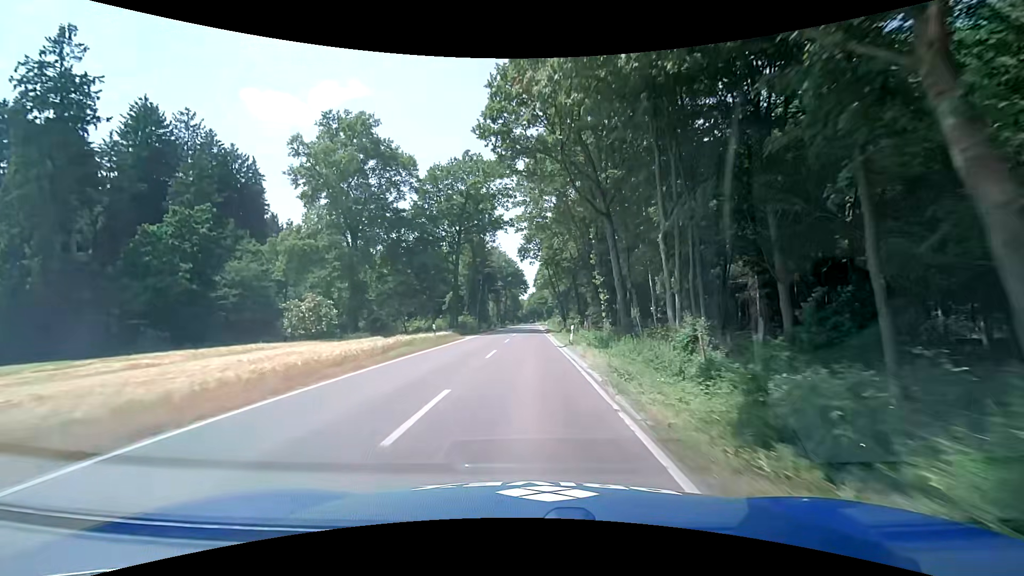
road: tertiary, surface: asphalt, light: Day
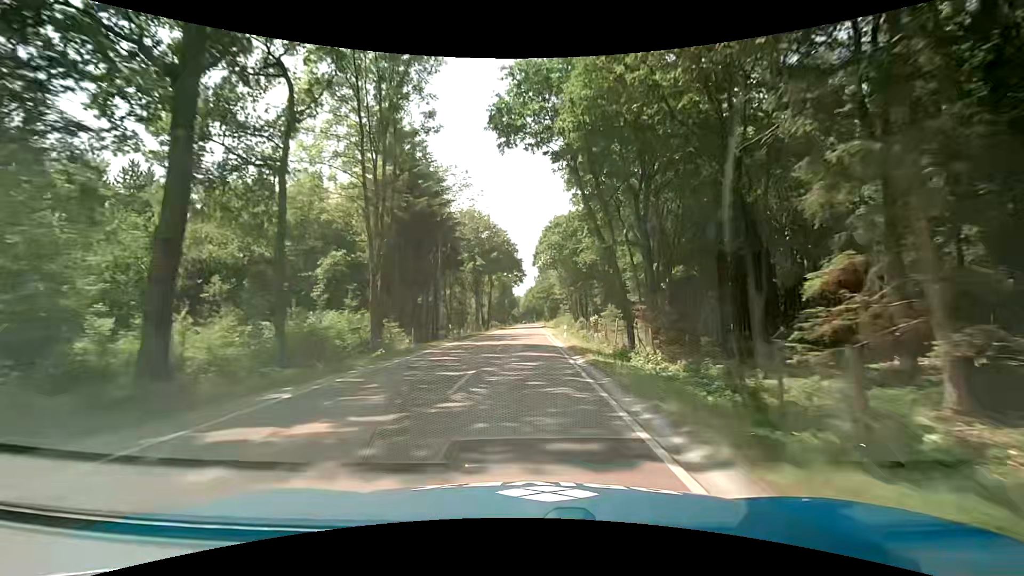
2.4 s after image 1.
(+0.1, +44.4) m; -1°
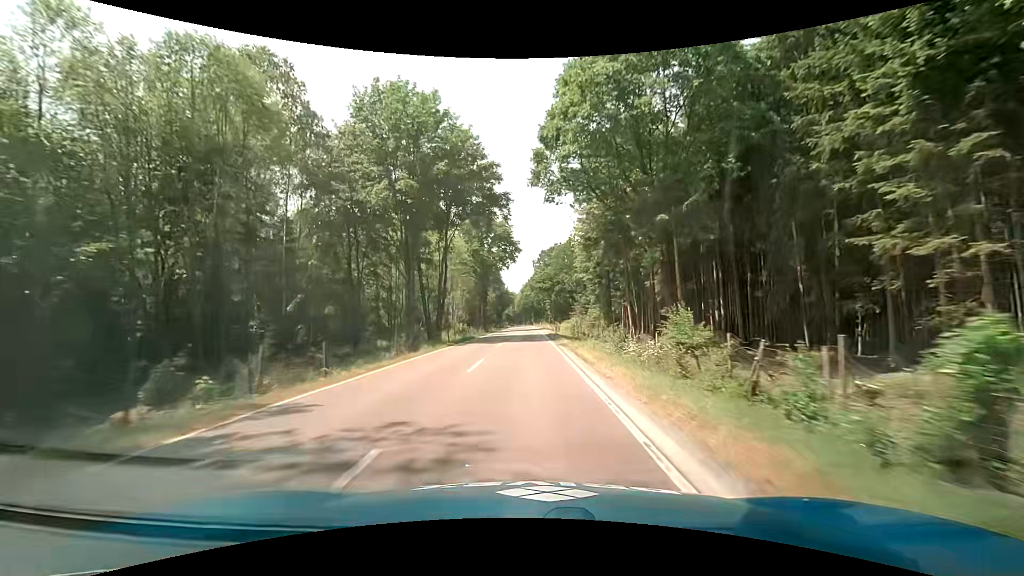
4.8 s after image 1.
(+0.8, +43.8) m; +1°
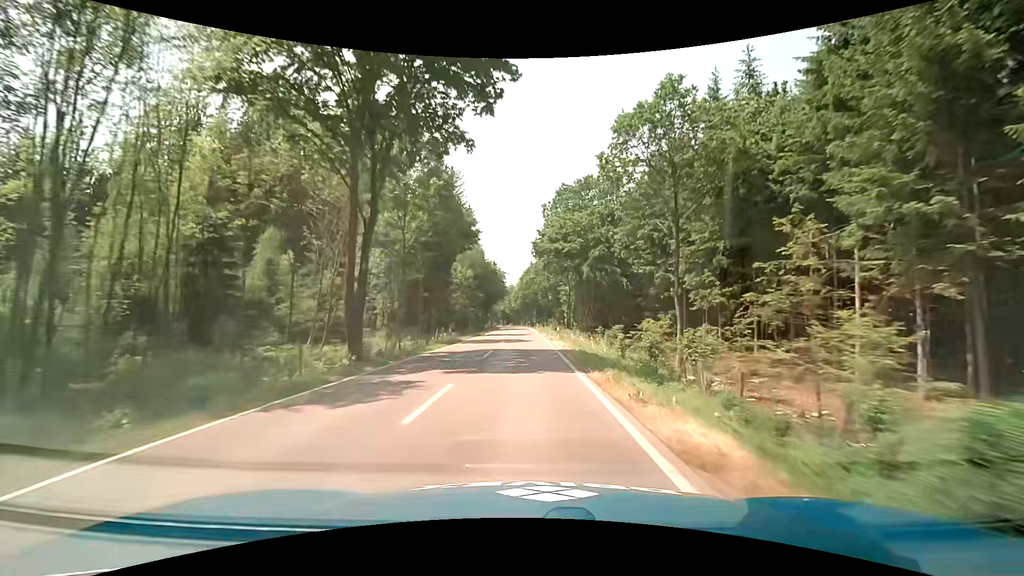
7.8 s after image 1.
(-0.4, +54.7) m; 0°
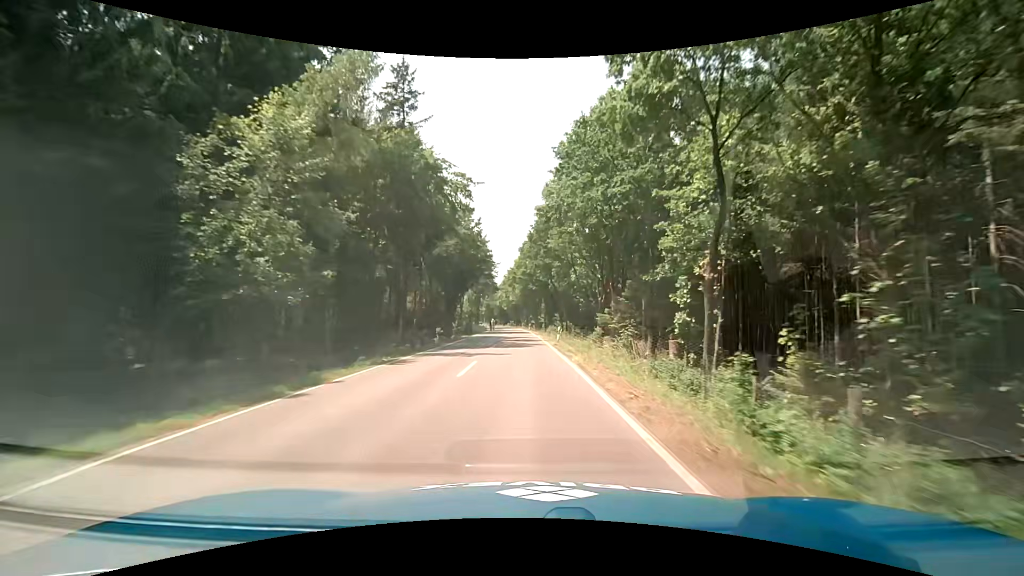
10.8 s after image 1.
(-0.5, +54.9) m; -1°
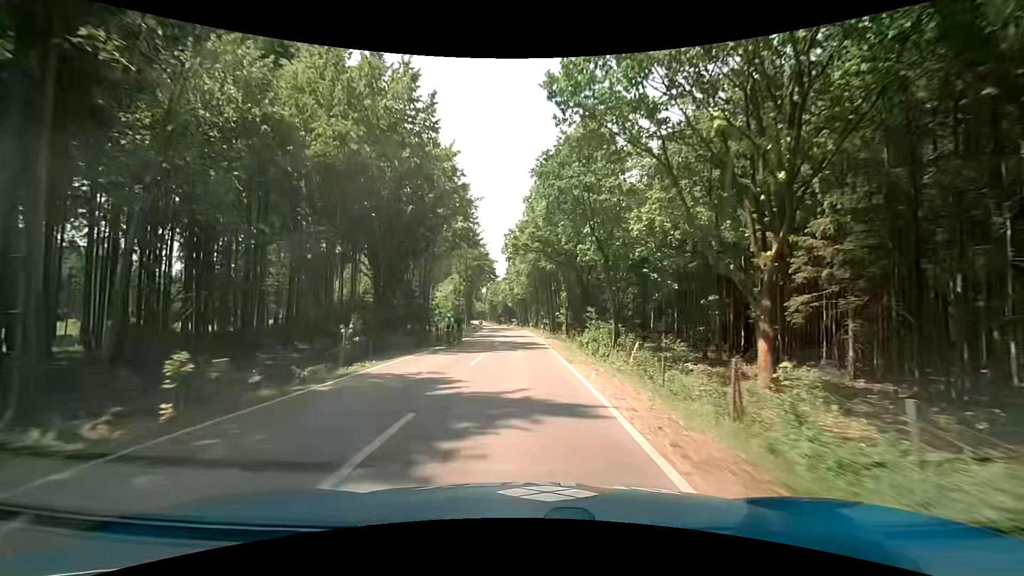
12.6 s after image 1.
(-0.1, +32.8) m; -2°
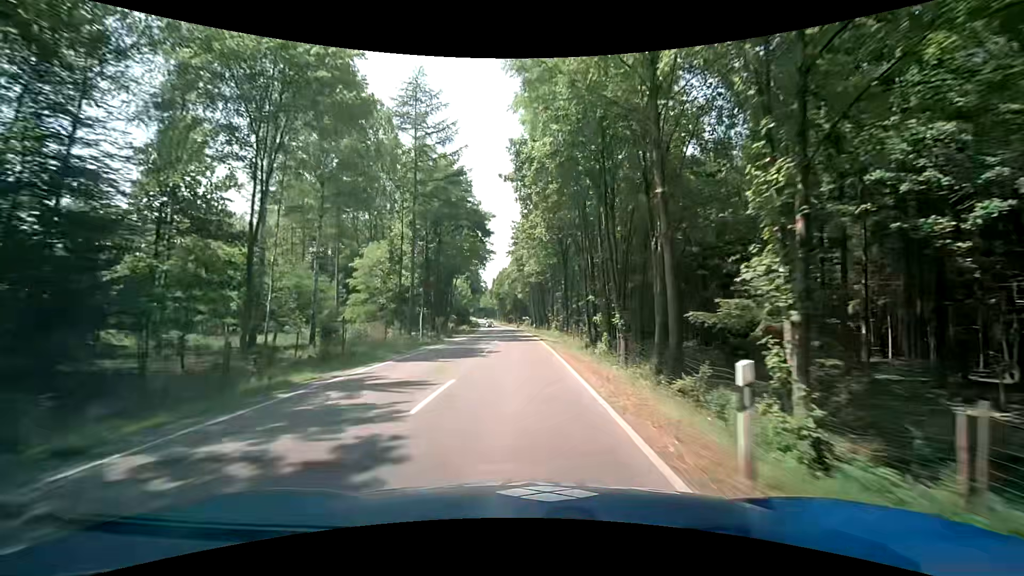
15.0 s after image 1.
(+0.1, +43.8) m; -2°
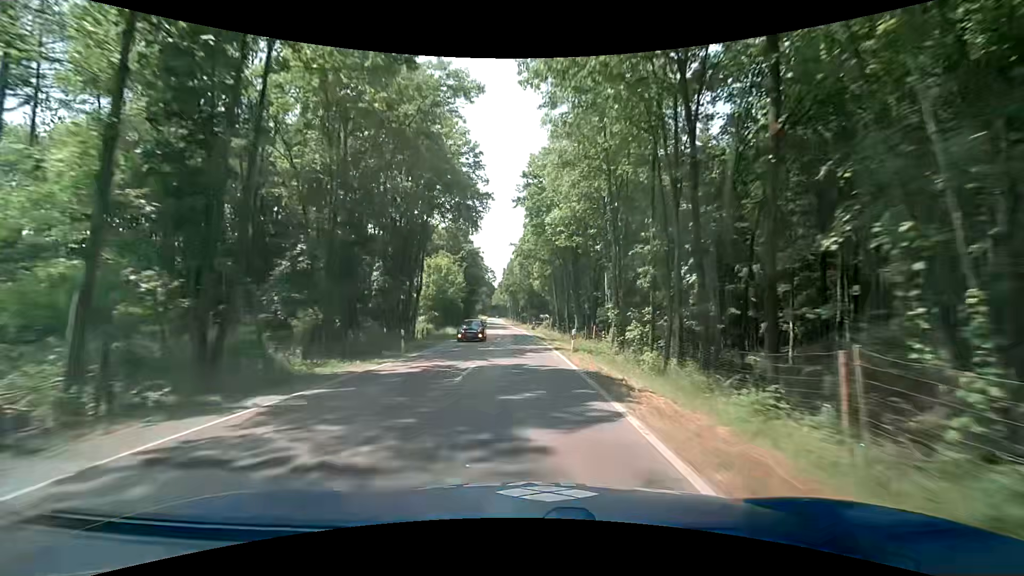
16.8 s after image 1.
(-0.2, +33.0) m; -1°
(0, +10) (0, +20) (-1, +30) (-1, +40) (-2, +50) (-2, +60) (-3, +70) (-4, +80) (-4, +90) (-5, +100) m
